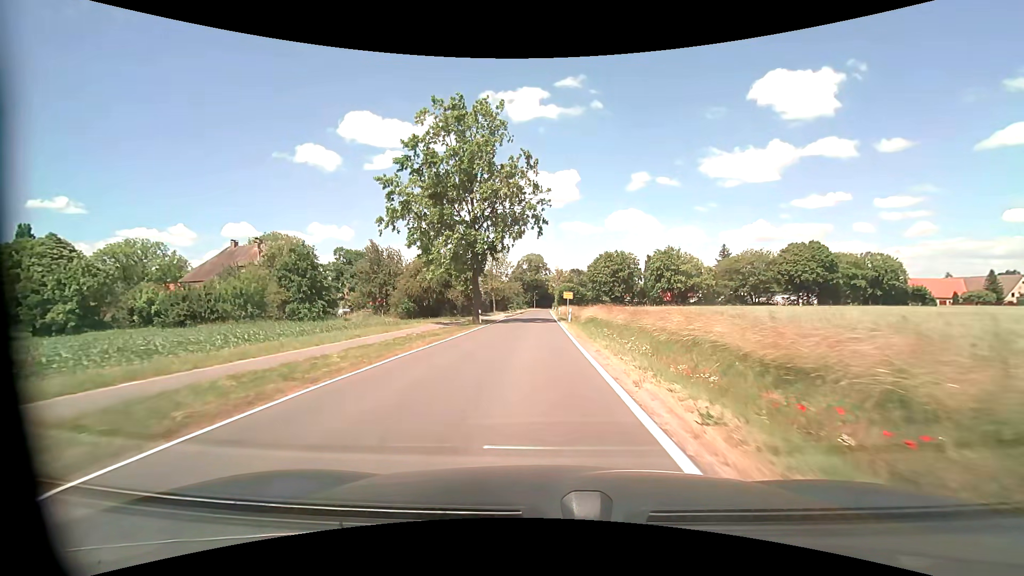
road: tertiary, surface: asphalt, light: Day
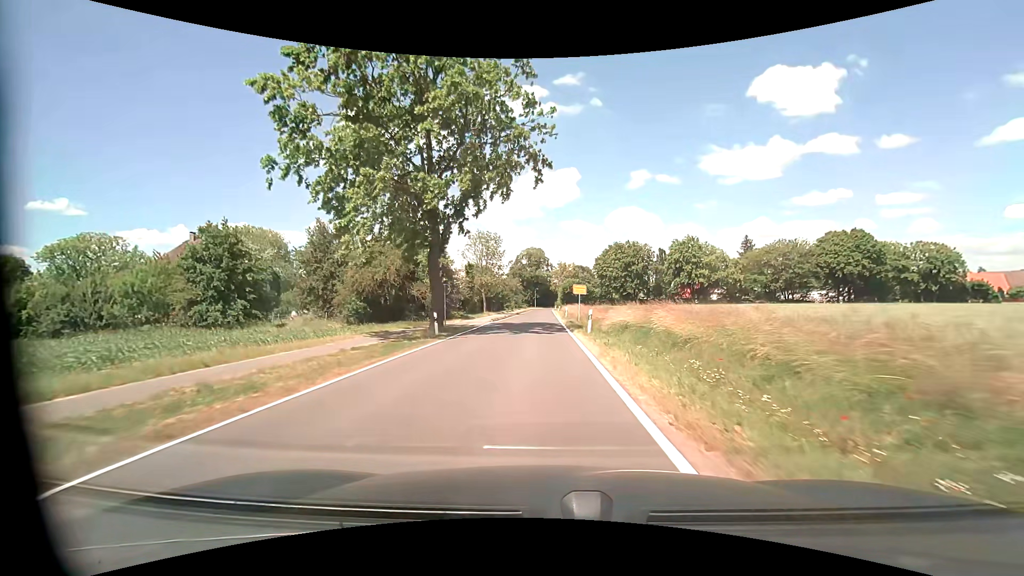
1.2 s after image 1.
(0.0, +15.8) m; 0°
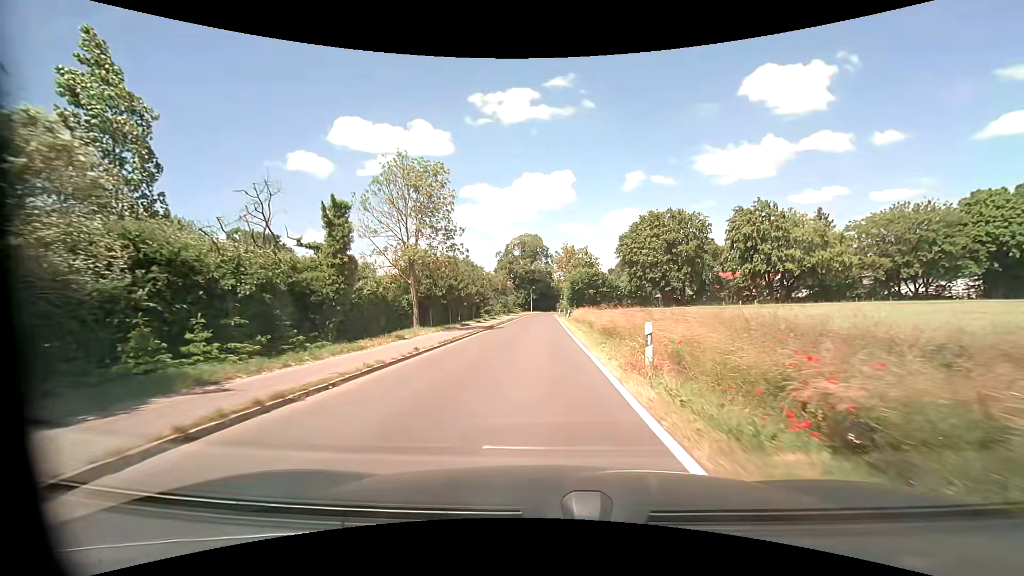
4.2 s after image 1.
(0.0, +37.5) m; 0°
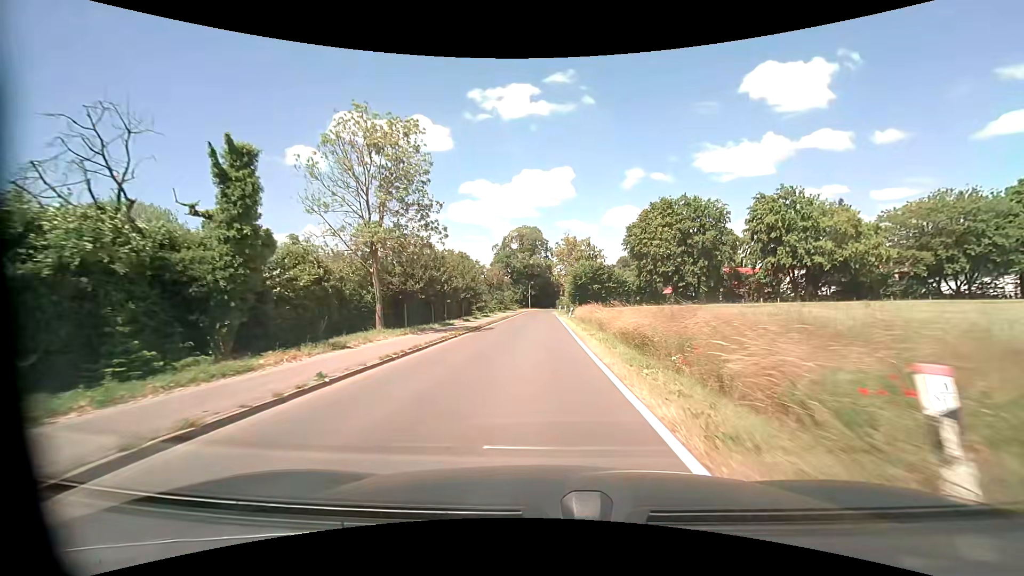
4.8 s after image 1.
(0.0, +7.1) m; 0°
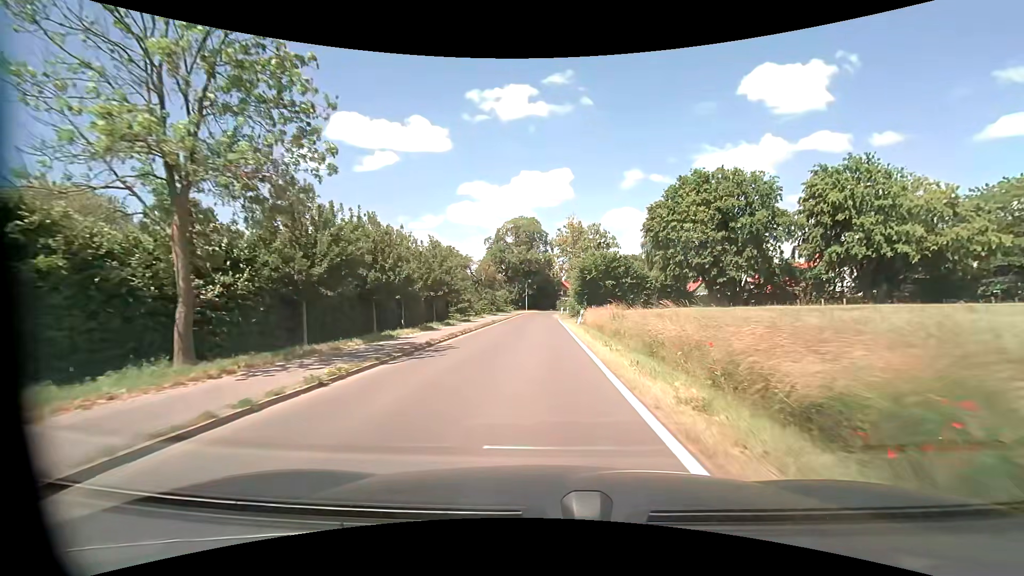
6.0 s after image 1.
(0.0, +14.0) m; 0°
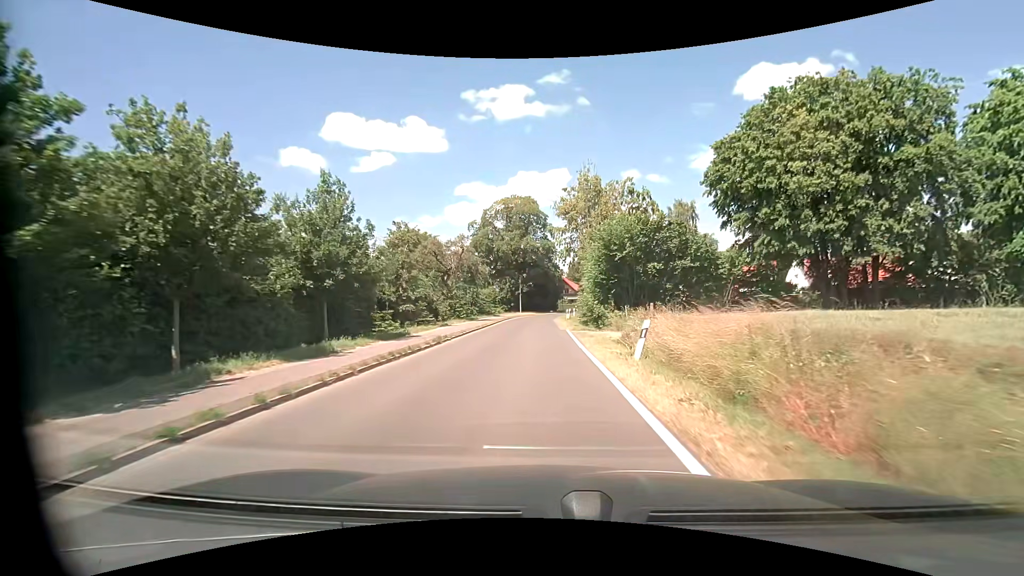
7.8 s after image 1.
(0.0, +20.8) m; 0°
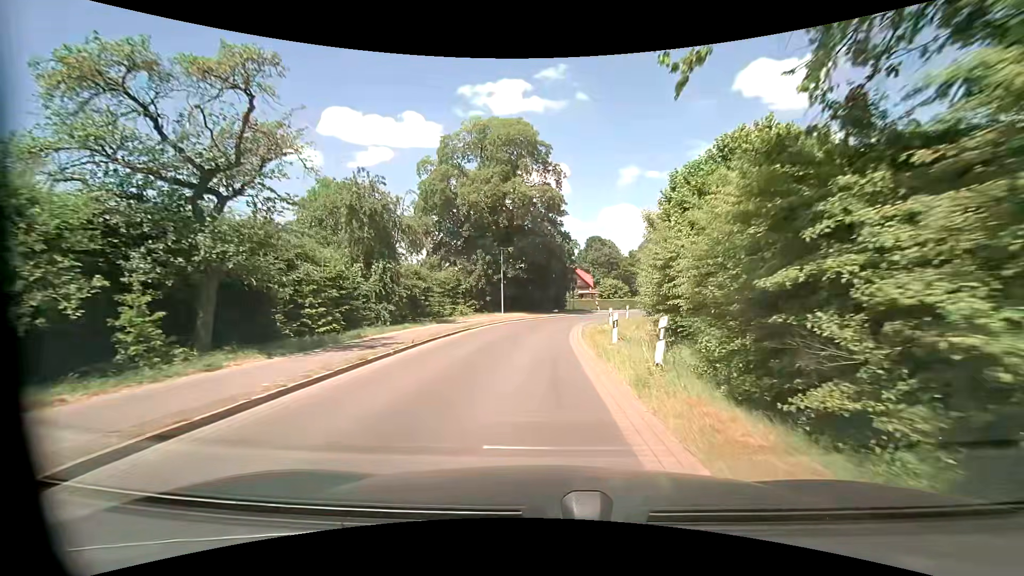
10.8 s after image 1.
(-0.1, +33.8) m; 0°
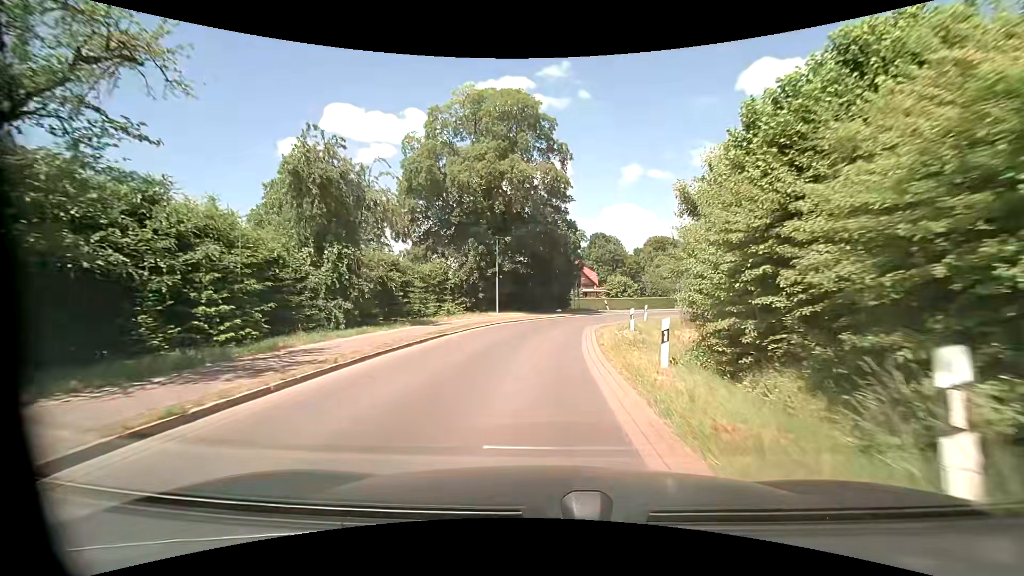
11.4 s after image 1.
(0.0, +6.2) m; 0°
(0, +10) (0, +20) (+2, +30) (+6, +39) (+12, +47) (+20, +53) (+29, +58) (+38, +62) (+47, +66) (+56, +69) m
